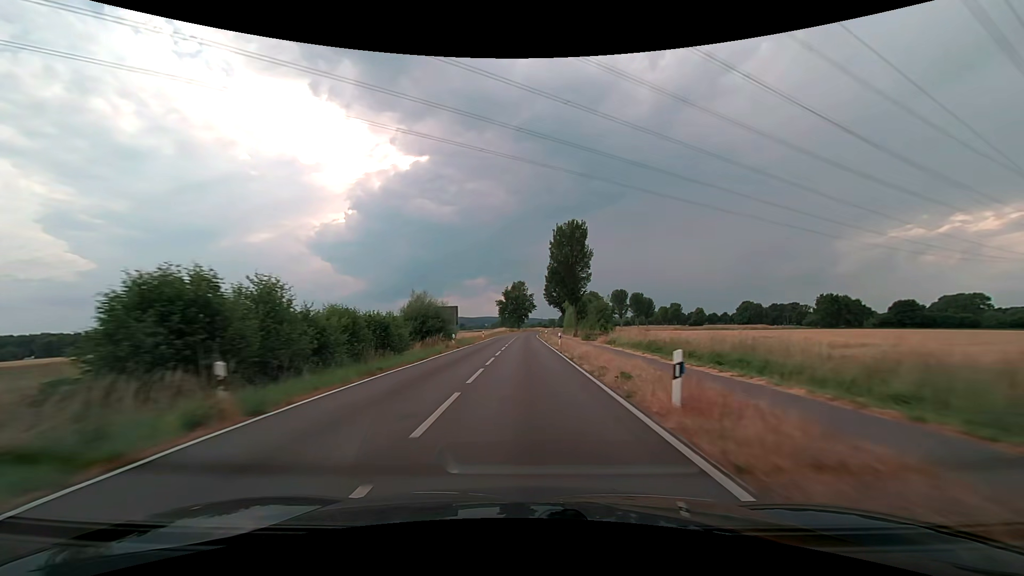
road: secondary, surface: asphalt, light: Day
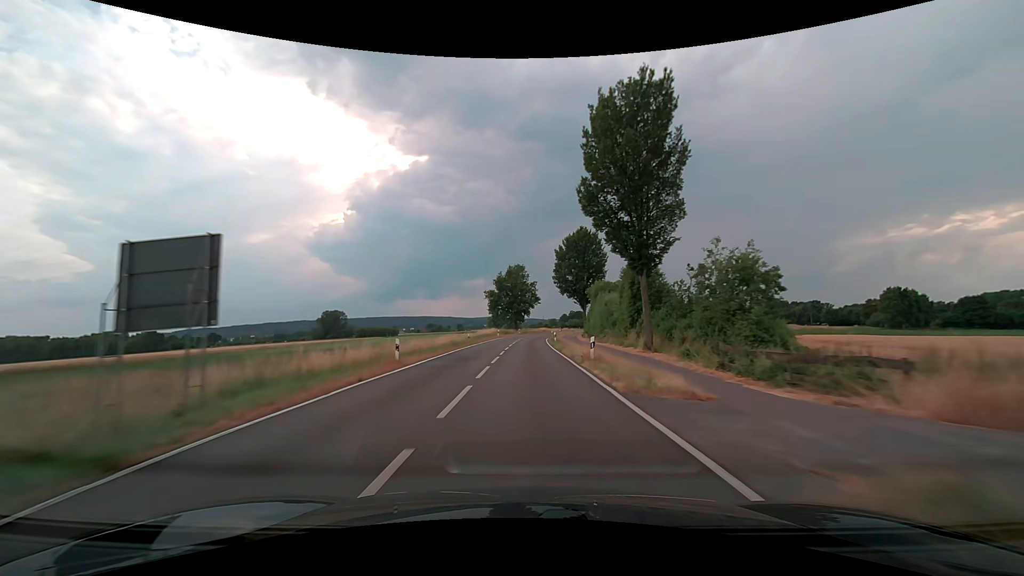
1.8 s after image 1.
(+0.1, +40.8) m; 0°
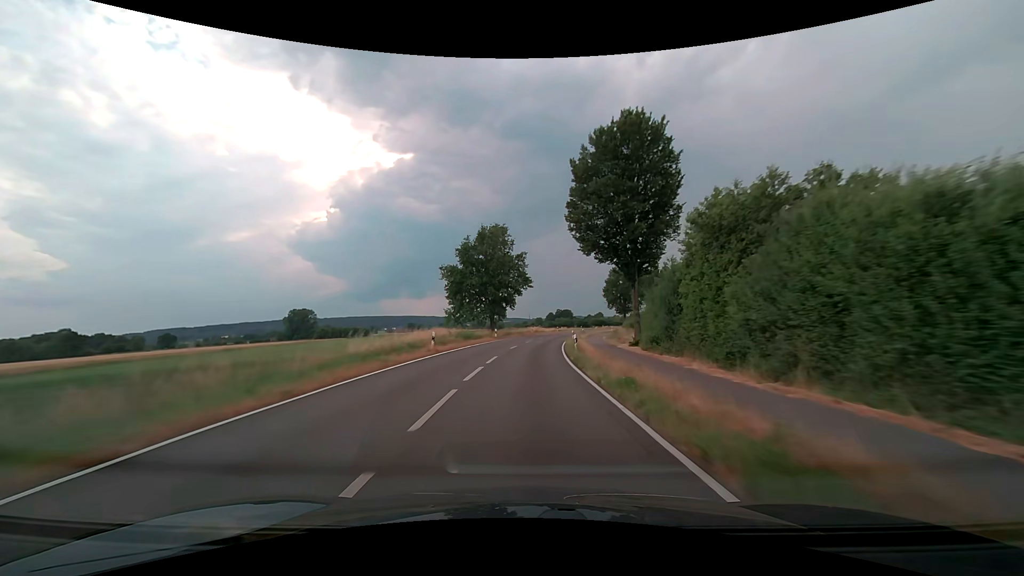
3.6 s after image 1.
(+0.3, +43.2) m; +2°
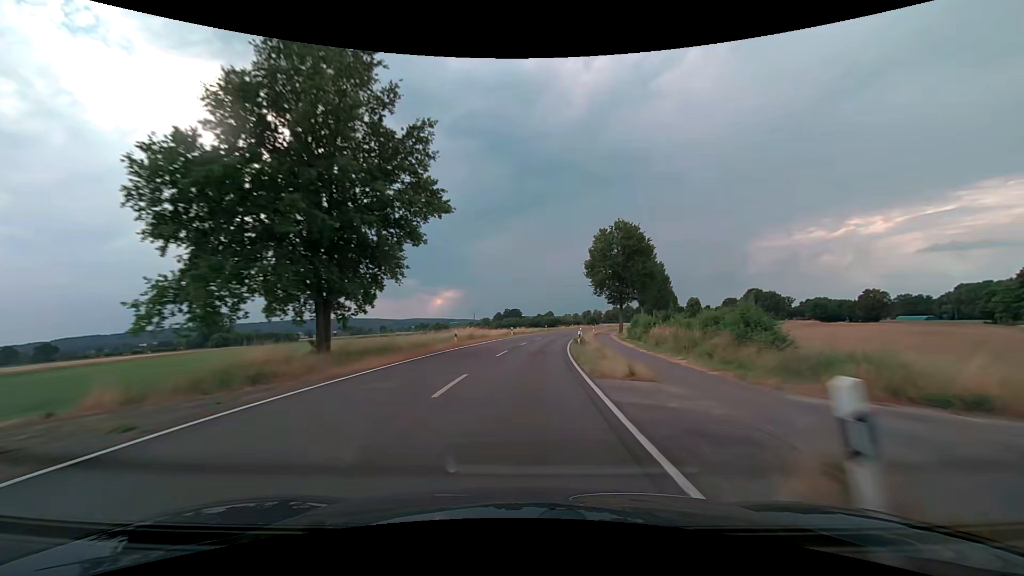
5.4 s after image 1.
(+2.2, +45.0) m; +6°
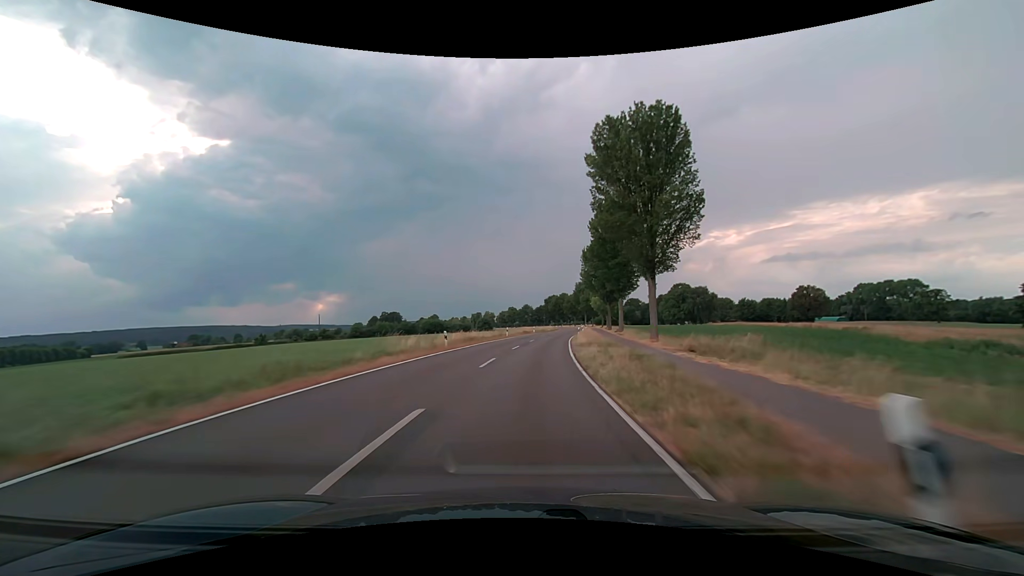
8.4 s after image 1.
(+8.5, +76.3) m; +13°
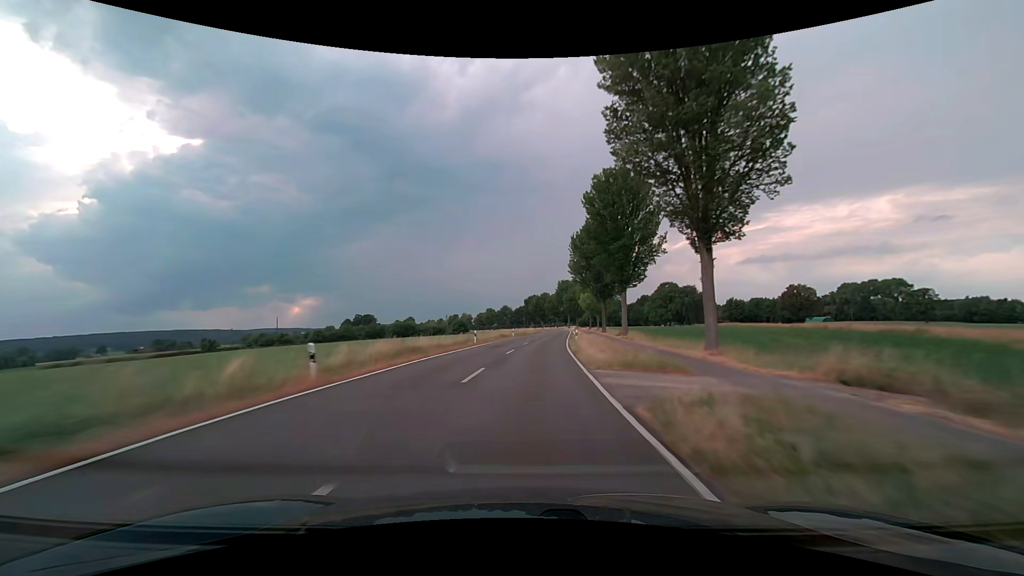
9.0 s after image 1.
(+0.3, +15.6) m; +2°
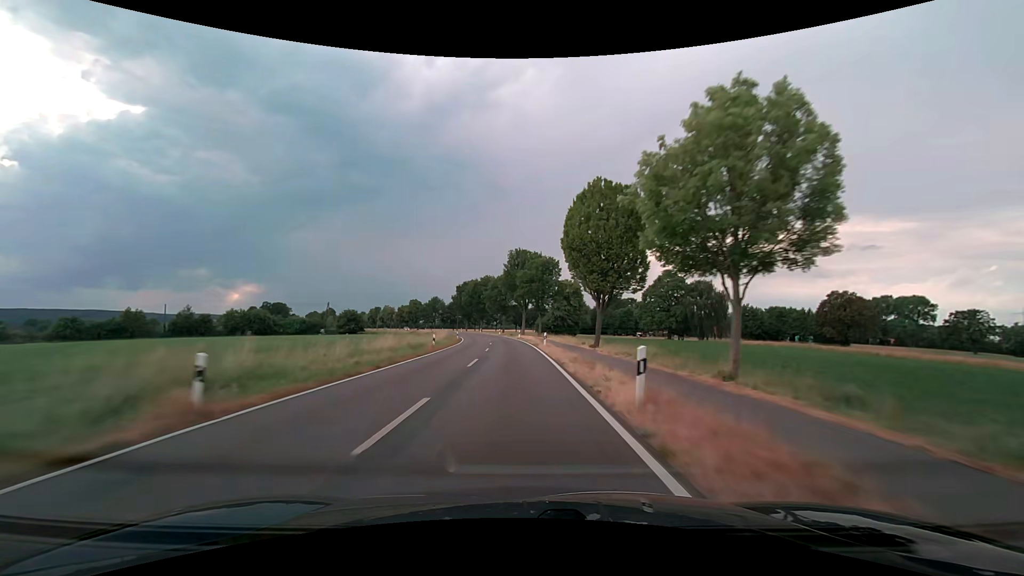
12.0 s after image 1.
(+6.0, +78.1) m; +6°
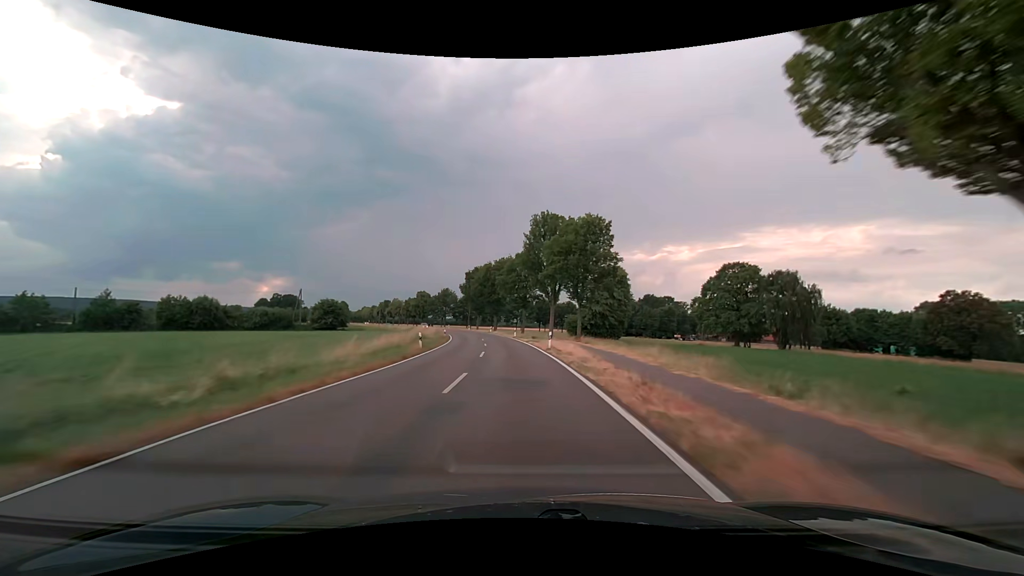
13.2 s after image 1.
(-0.5, +31.5) m; -2°
(0, +10) (0, +20) (-1, +30) (-2, +40) (-3, +50) (-4, +60) (-5, +70) (-7, +80) (-9, +89) (-12, +99) m
